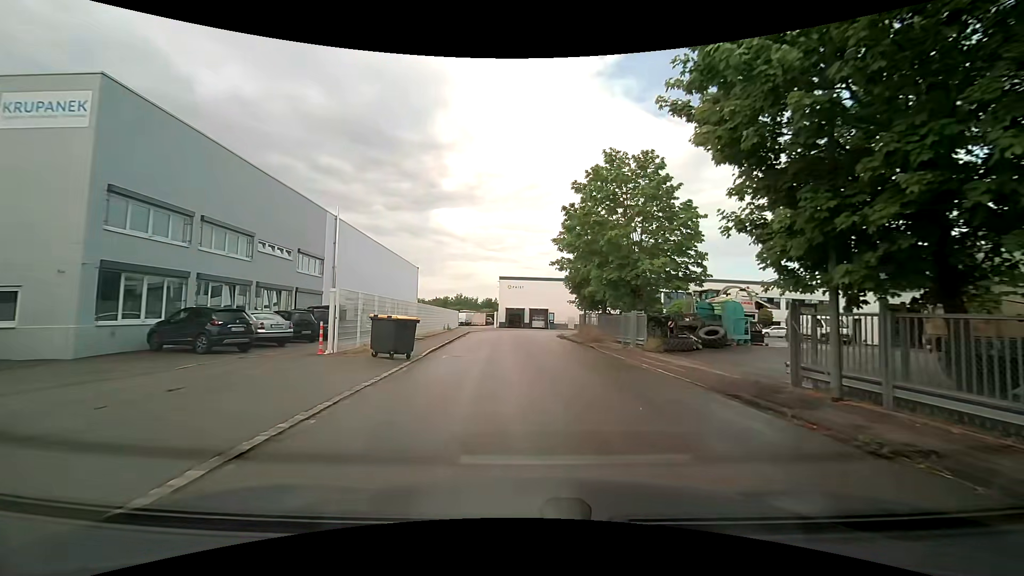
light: Day
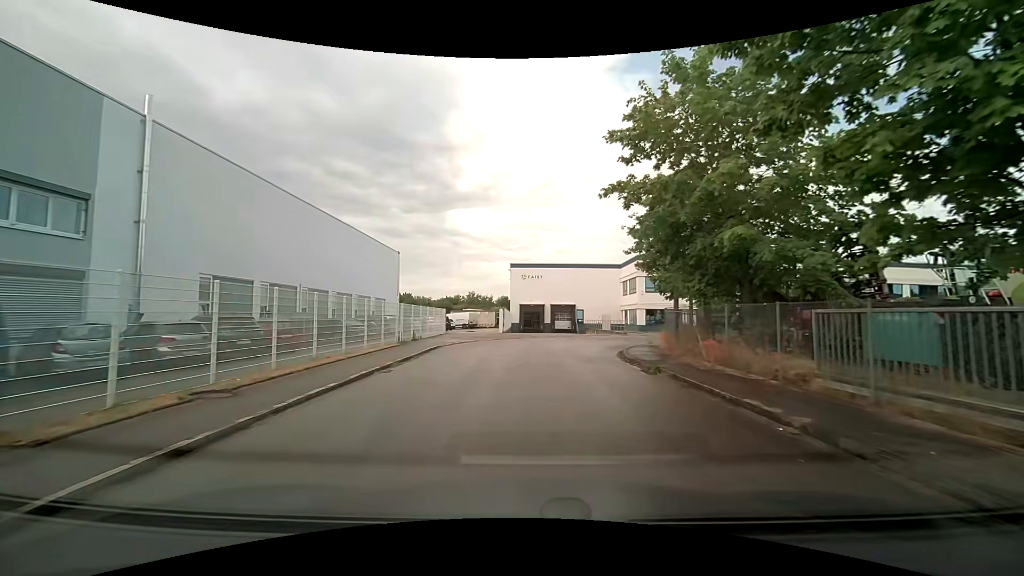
(-0.1, +21.2) m; -2°
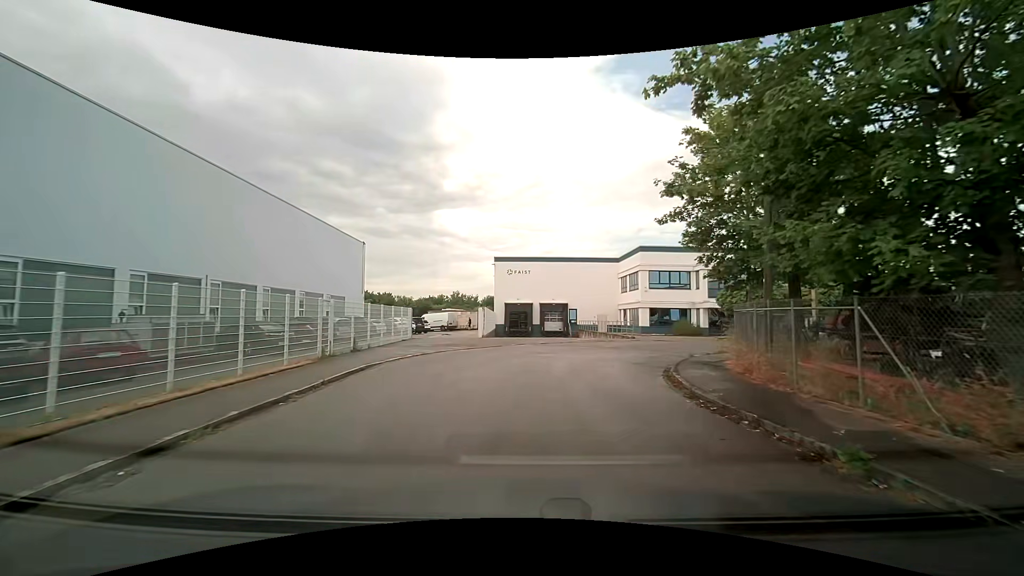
(0.0, +7.9) m; 0°
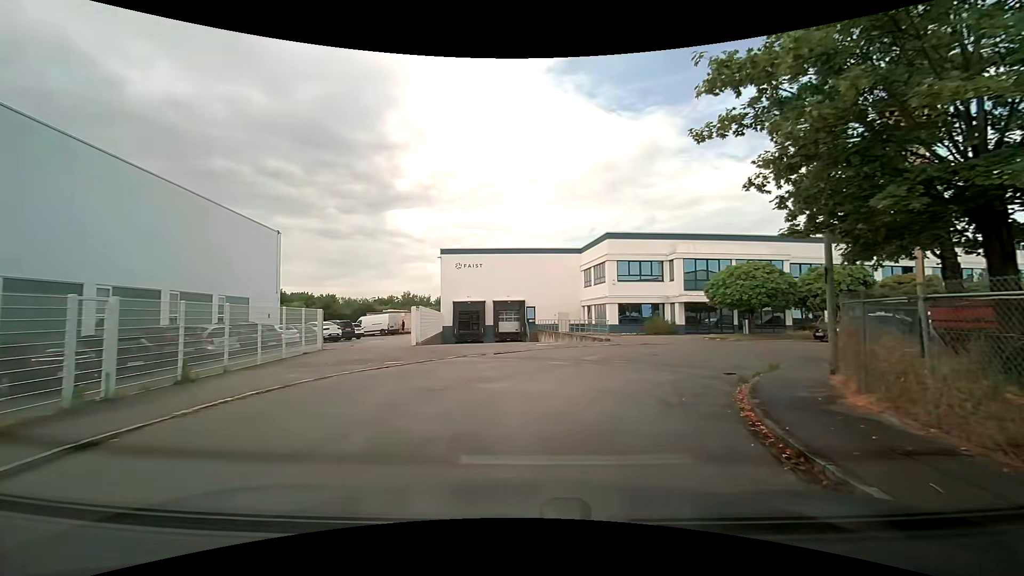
(+0.3, +7.4) m; +5°
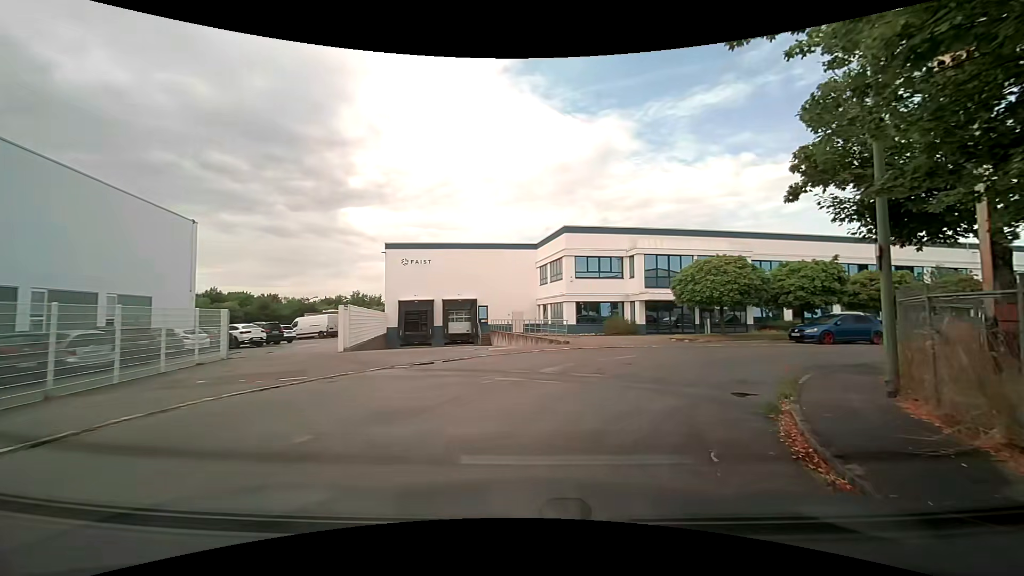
(+0.2, +3.5) m; +4°
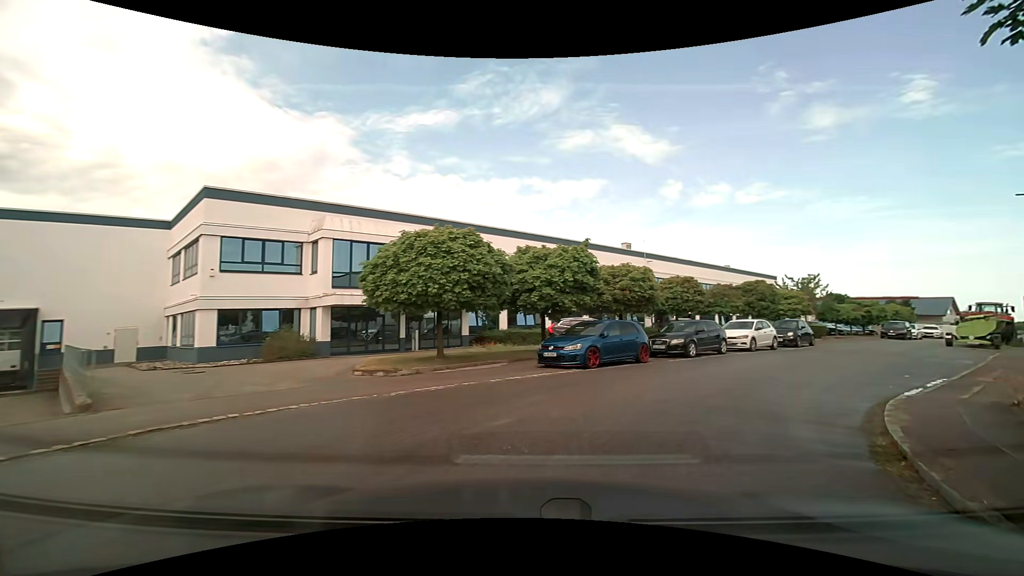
(+3.2, +11.9) m; +33°
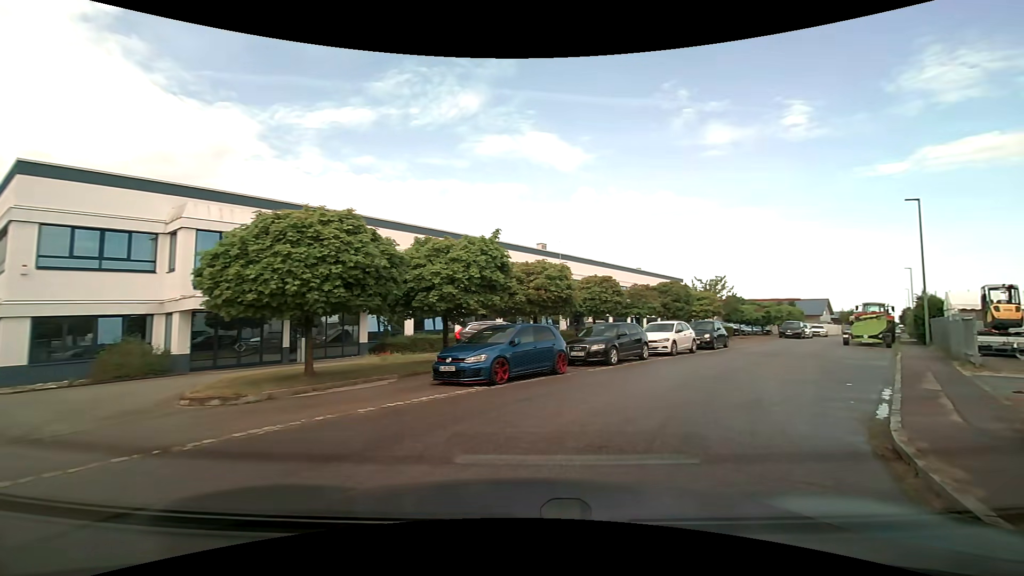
(+0.2, +2.9) m; +10°
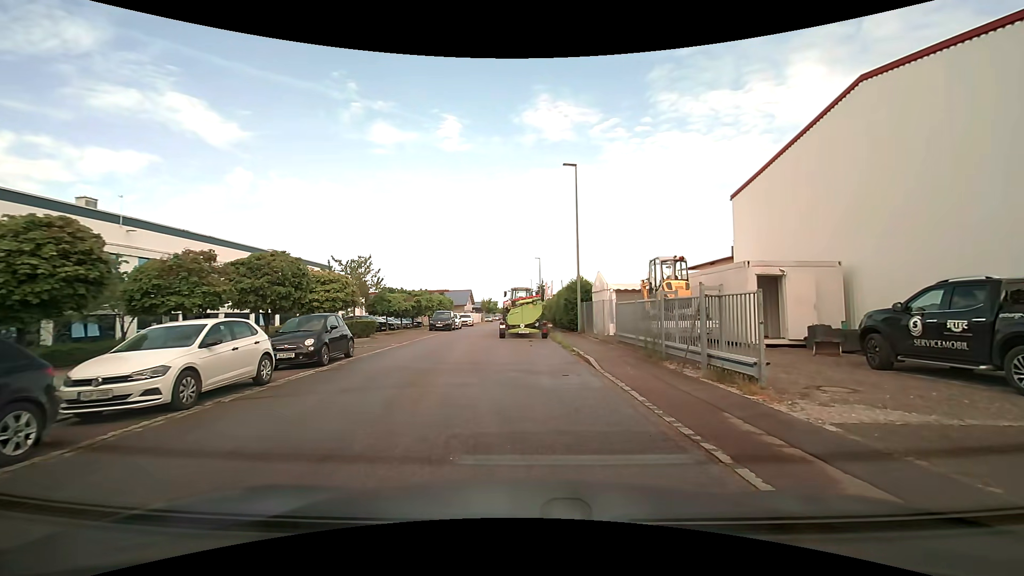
(+4.2, +11.2) m; +37°
(-1, +10) (-3, +20) (-3, +30) (-3, +40) (-2, +50) (-2, +60) (-1, +70) (0, +80) (0, +90) (0, +100) m
